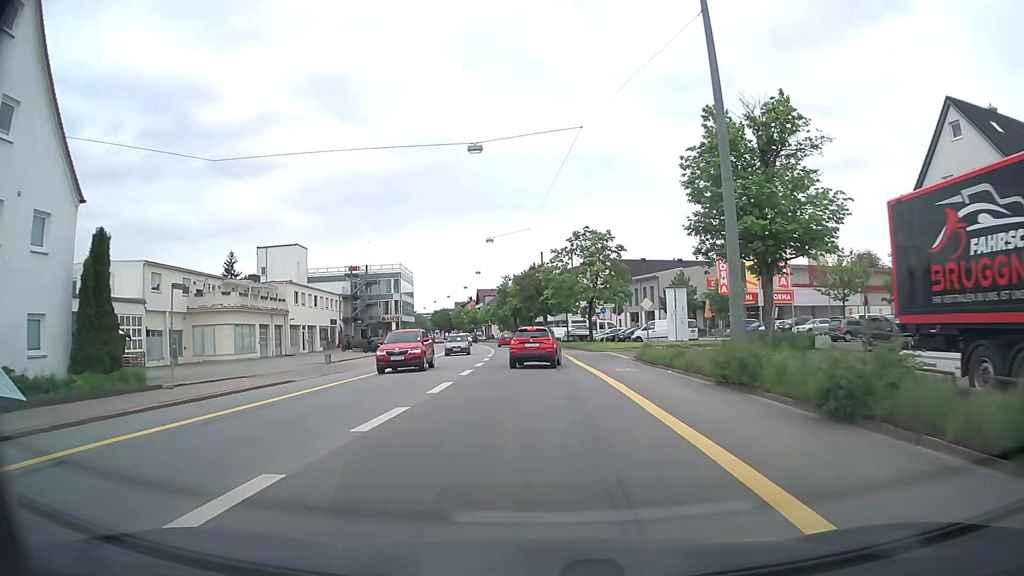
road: tertiary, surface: asphalt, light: Day
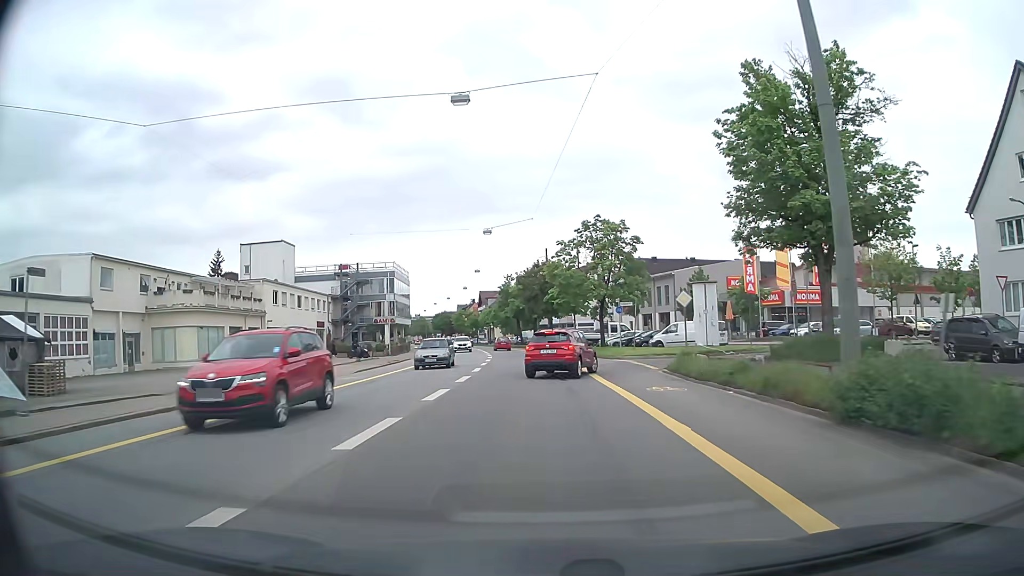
(0.0, +7.1) m; -1°
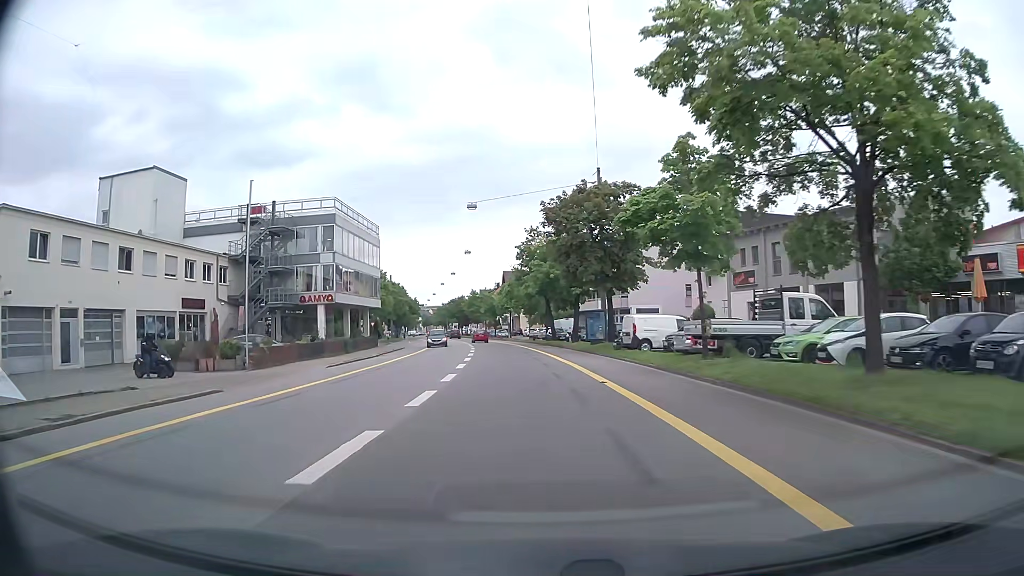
(-0.9, +38.6) m; -2°
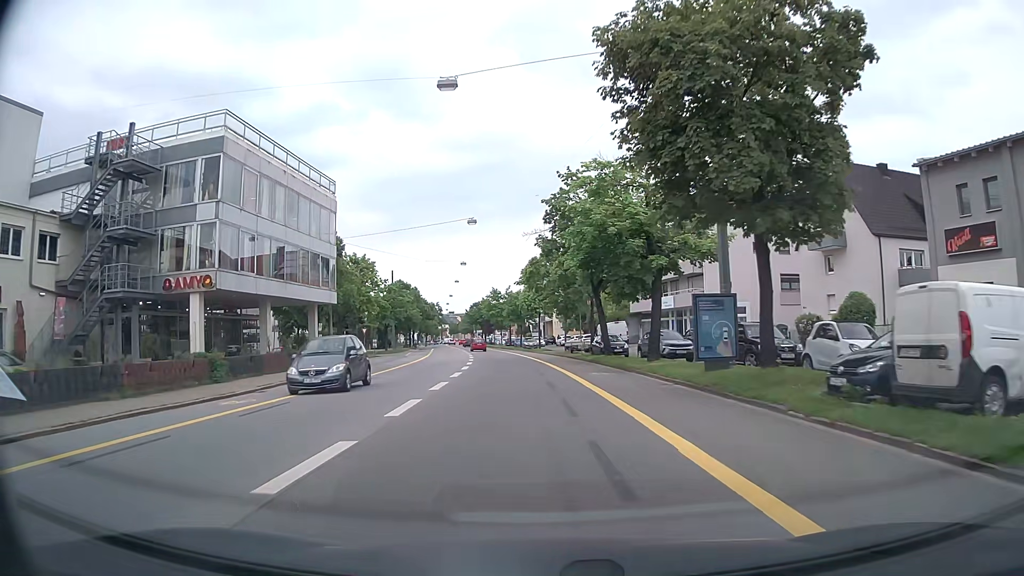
(-0.7, +24.4) m; -3°
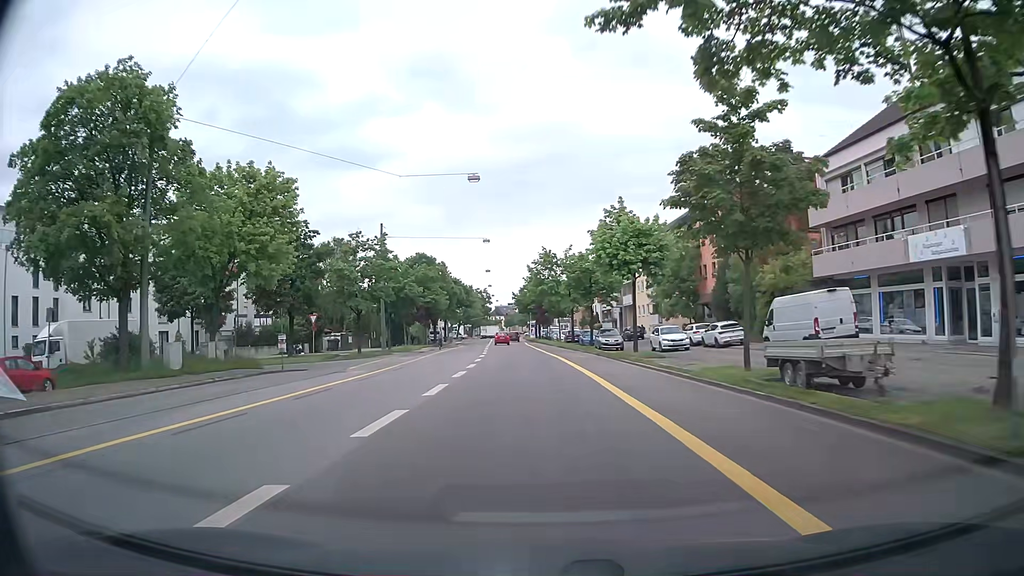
(-1.9, +39.0) m; -6°
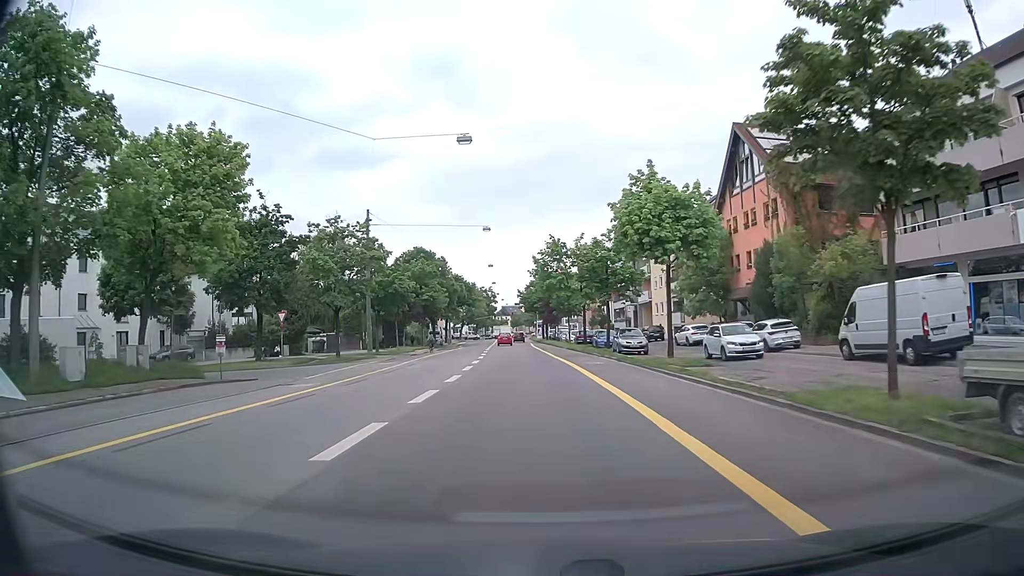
(0.0, +7.7) m; -1°
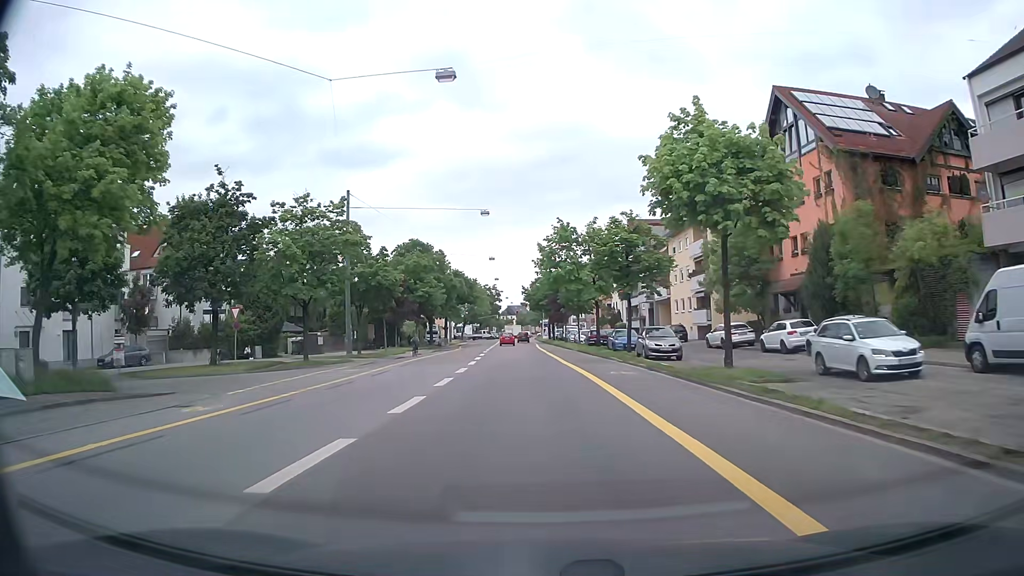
(0.0, +7.7) m; -1°
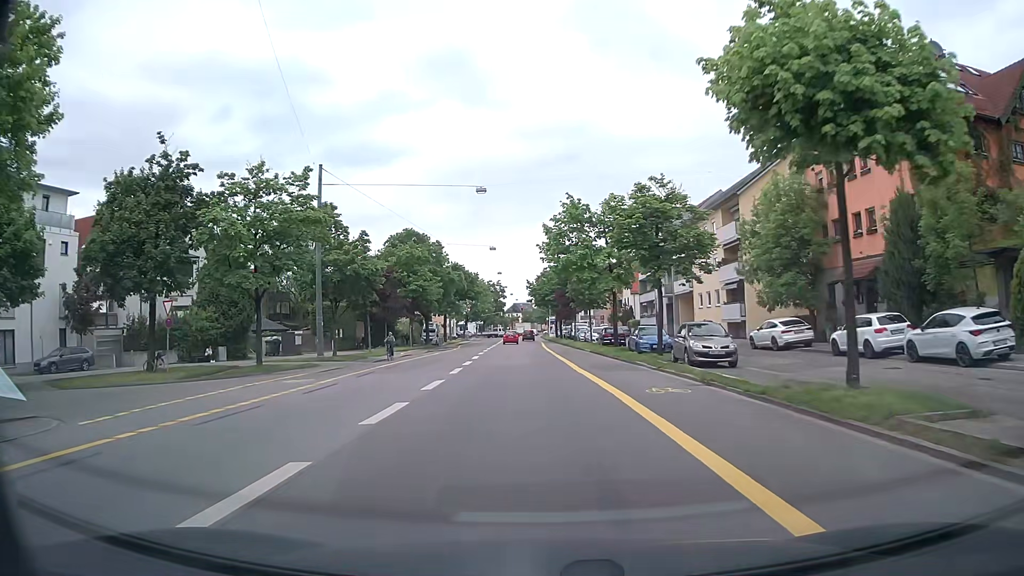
(0.0, +7.7) m; -1°
(0, +10) (0, +20) (0, +30) (-1, +40) (-1, +50) (-1, +60) (-1, +70) (-1, +80) (-2, +90) (-2, +100) m
